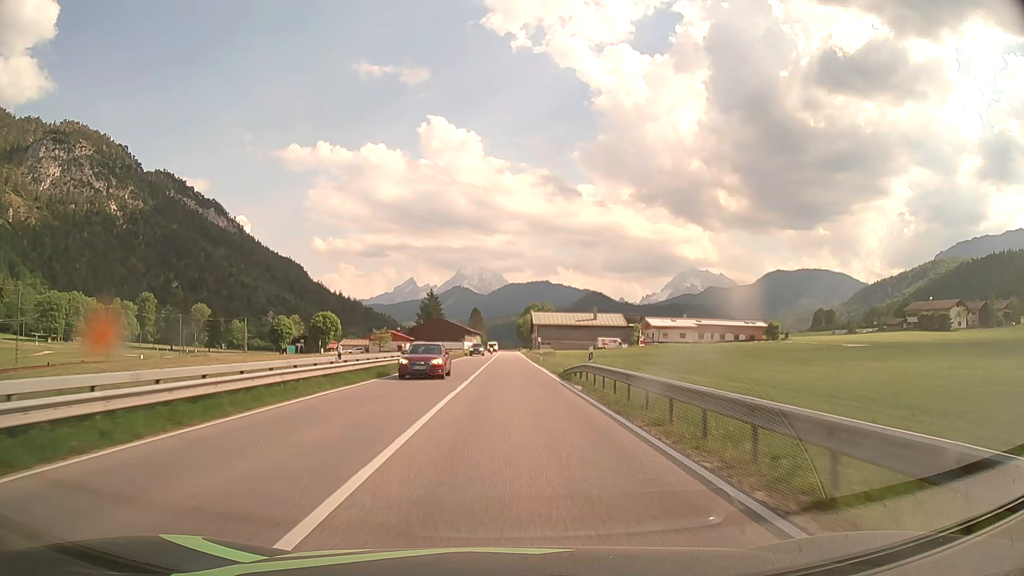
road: primary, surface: asphalt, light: Day
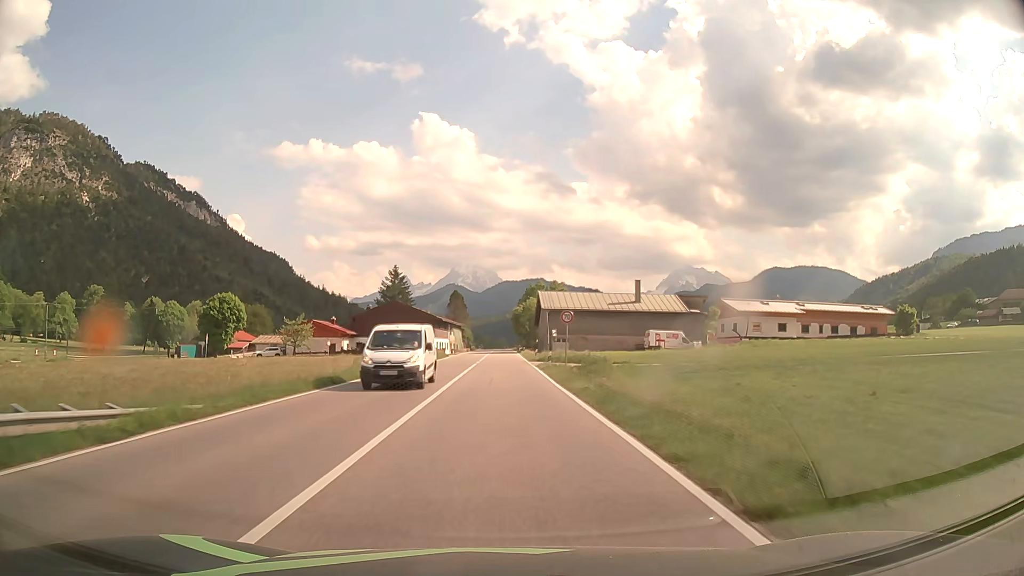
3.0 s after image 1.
(+0.5, +53.8) m; +1°
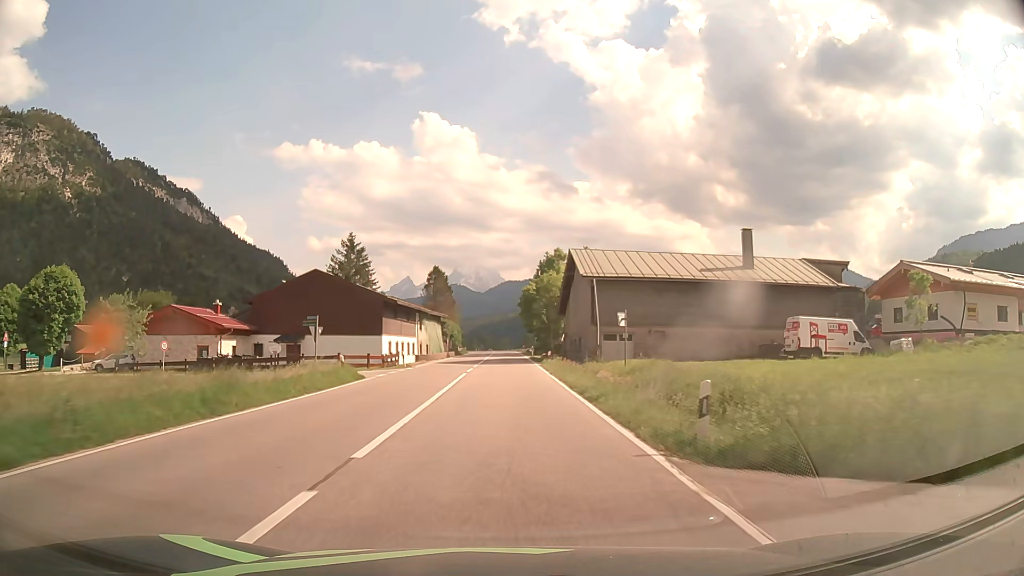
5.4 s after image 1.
(-0.1, +42.9) m; 0°
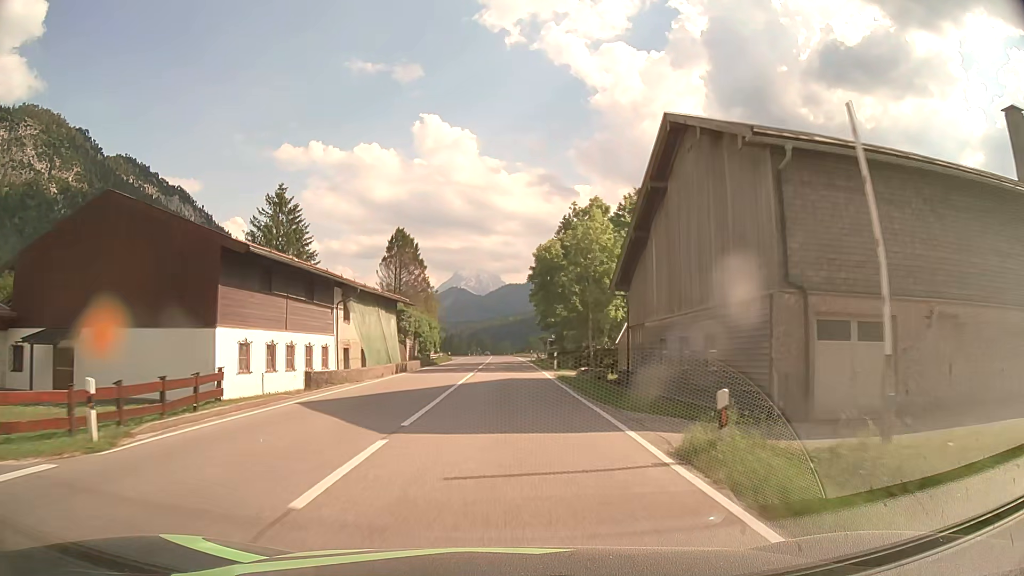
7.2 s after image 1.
(0.0, +32.2) m; 0°
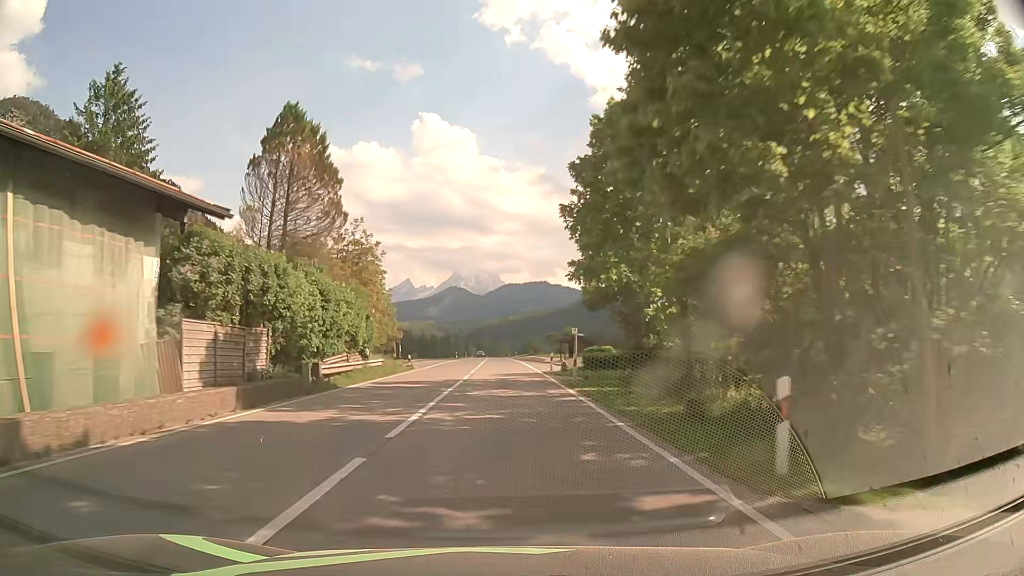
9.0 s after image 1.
(0.0, +32.2) m; 0°
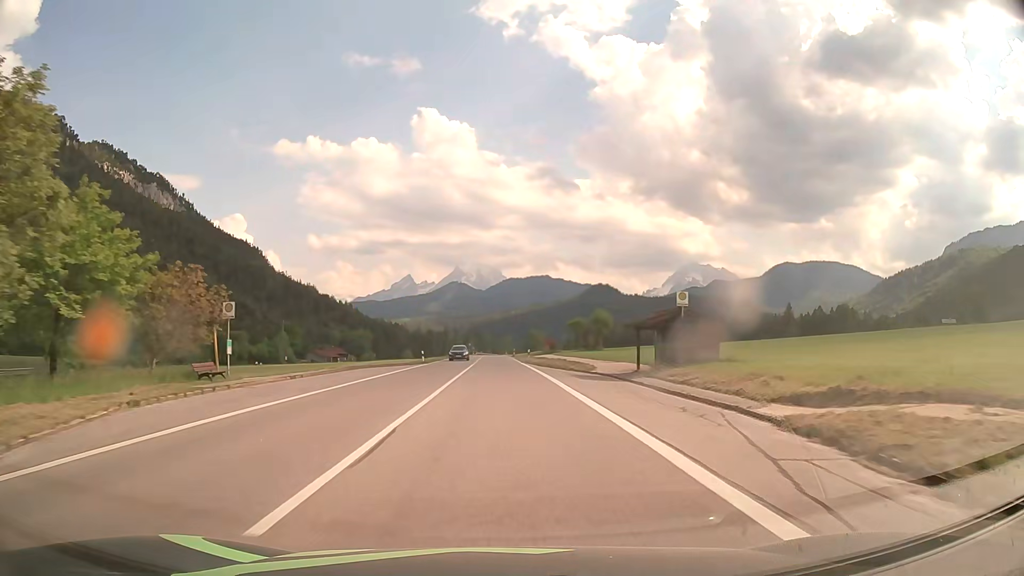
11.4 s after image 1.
(0.0, +43.1) m; 0°
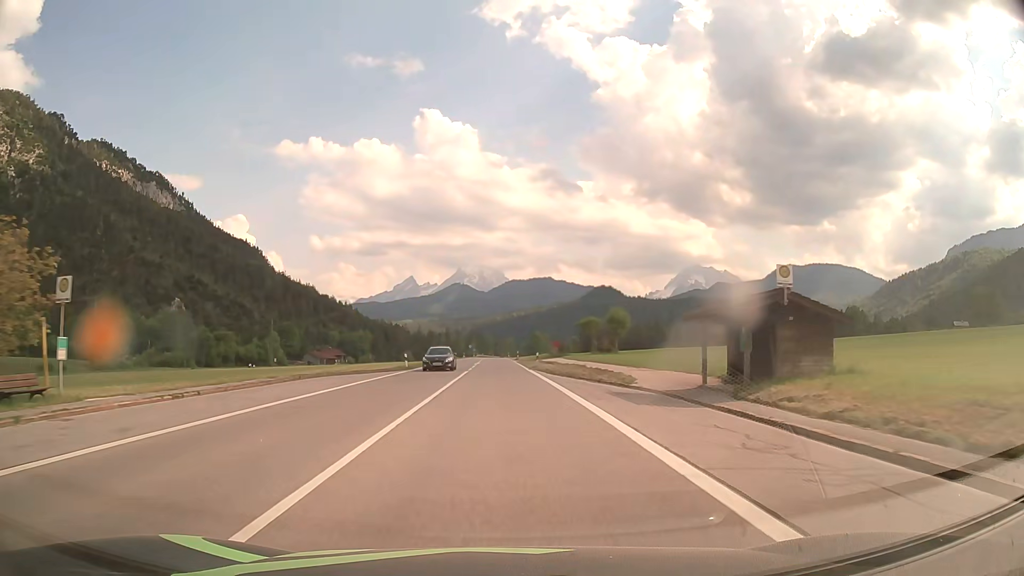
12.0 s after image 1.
(0.0, +10.8) m; -1°
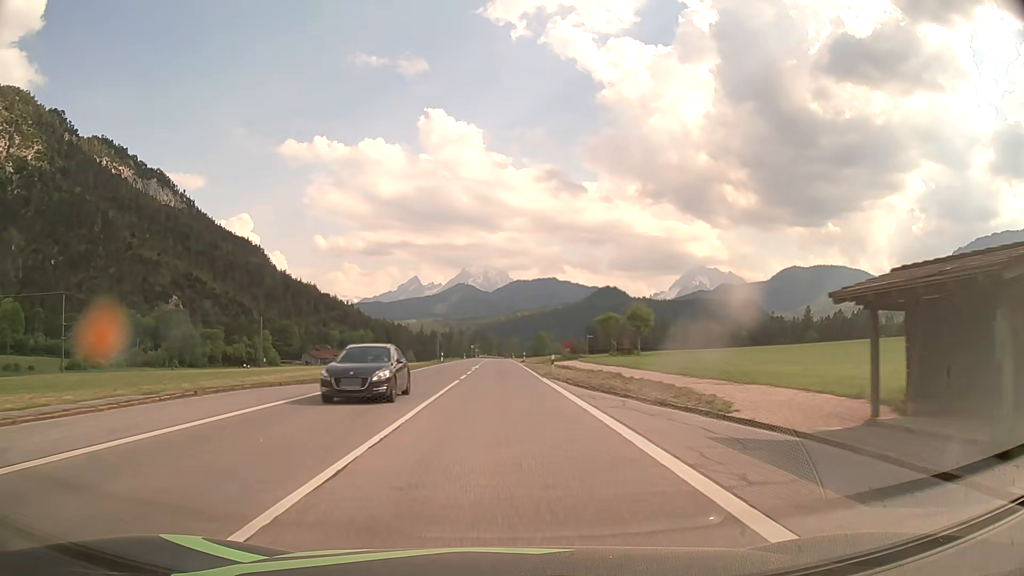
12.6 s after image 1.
(0.0, +10.8) m; 0°
(0, +10) (0, +20) (0, +30) (0, +40) (0, +50) (-1, +60) (-1, +70) (-1, +80) (-1, +90) (-1, +100) m
